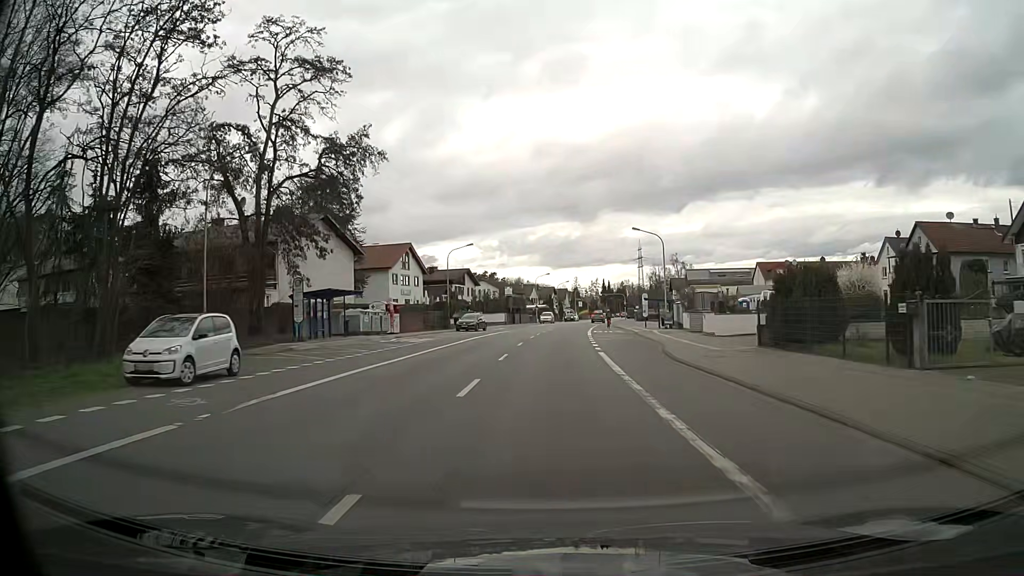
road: primary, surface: asphalt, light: Day
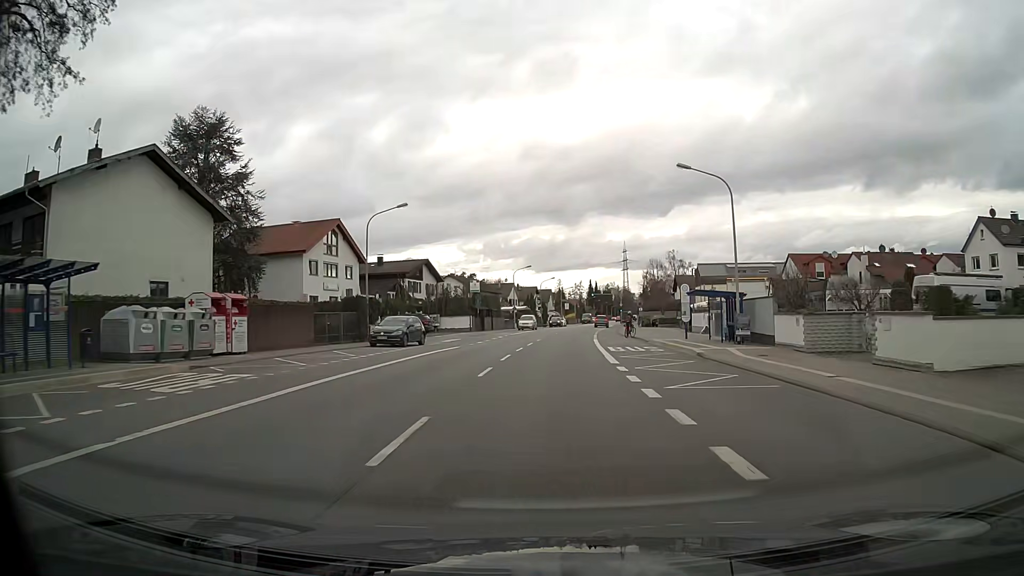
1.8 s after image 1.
(+0.3, +23.0) m; +1°
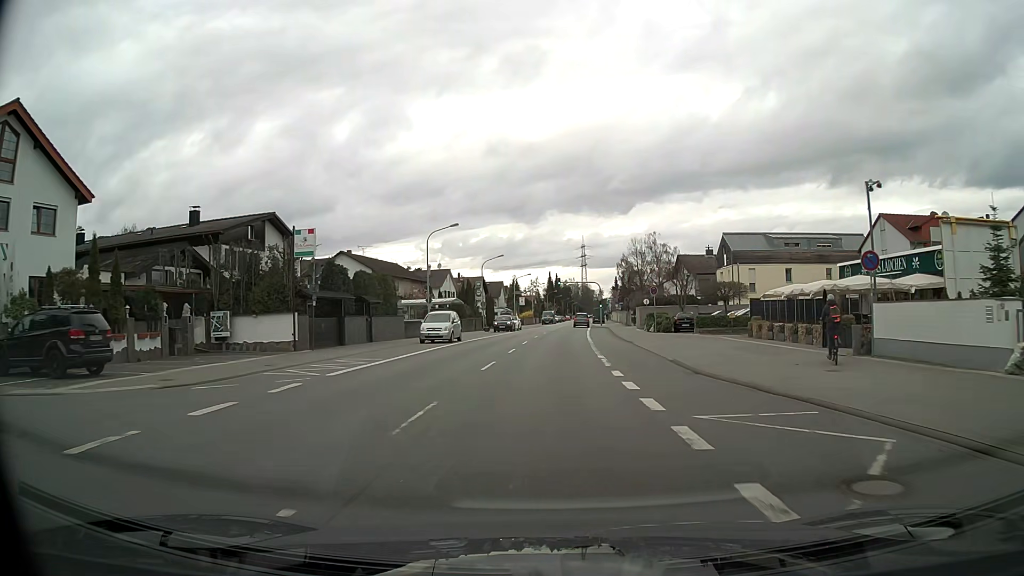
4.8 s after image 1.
(+1.3, +37.3) m; +4°
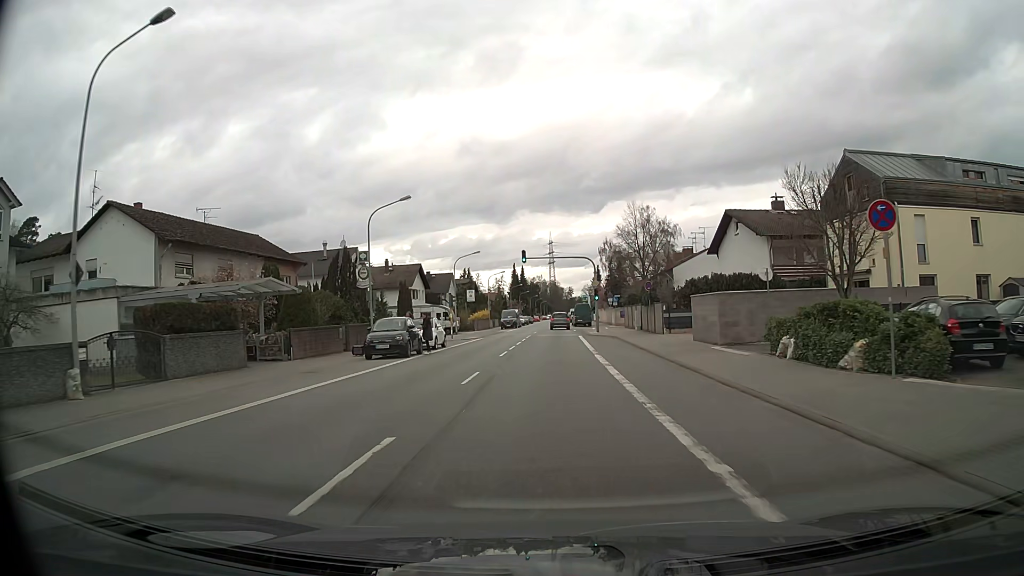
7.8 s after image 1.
(+0.9, +35.7) m; +3°
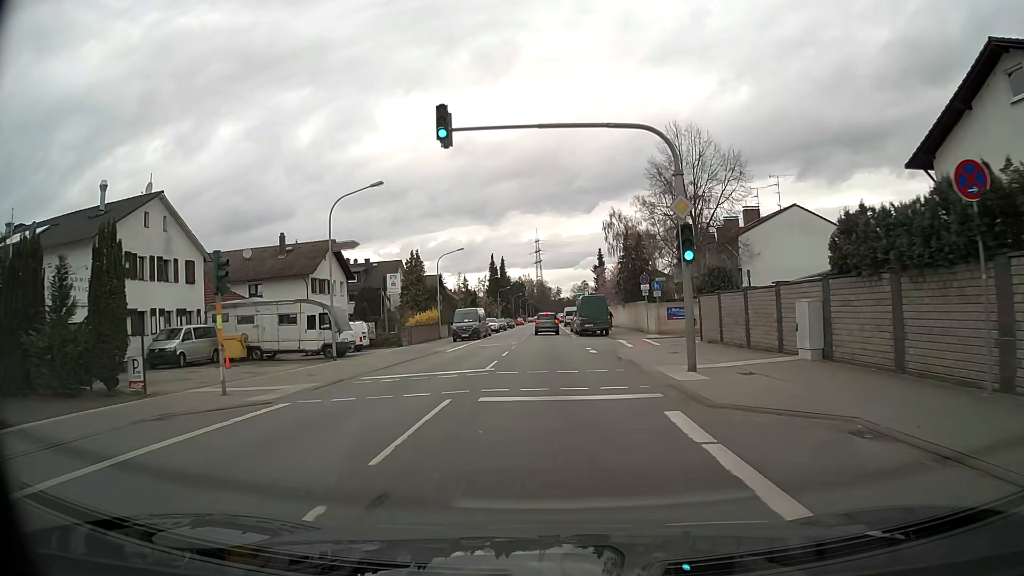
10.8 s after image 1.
(+0.2, +34.3) m; +1°
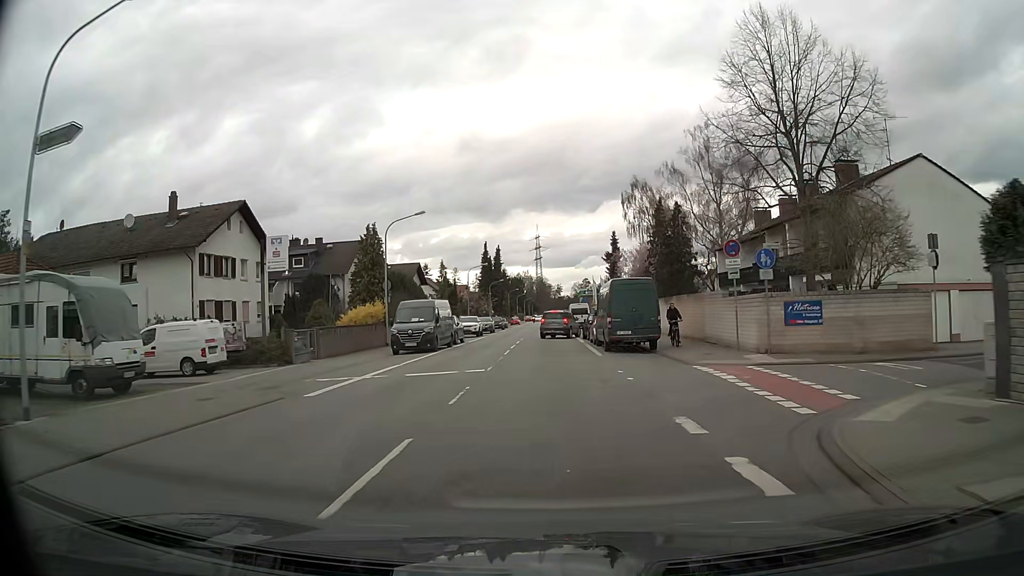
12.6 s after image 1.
(0.0, +19.5) m; 0°
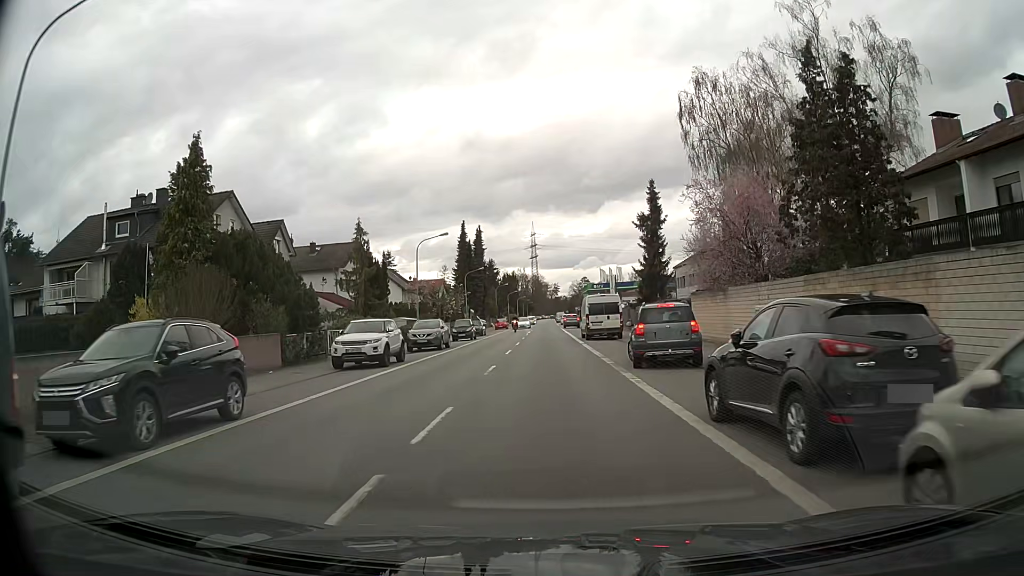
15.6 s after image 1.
(+0.2, +30.4) m; +1°
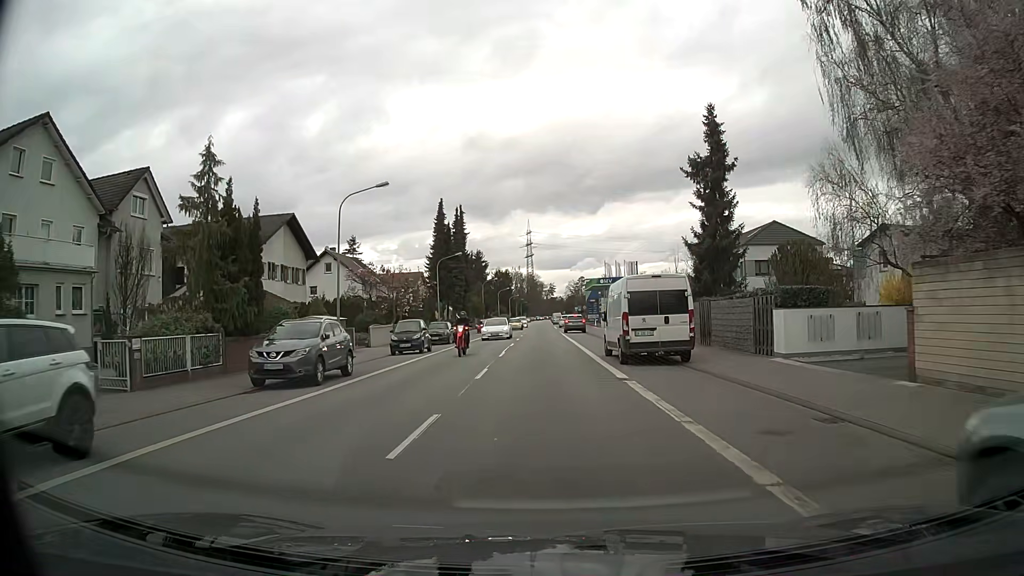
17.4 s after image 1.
(0.0, +18.6) m; 0°
(0, +10) (0, +20) (0, +30) (0, +40) (0, +50) (0, +60) (0, +70) (0, +80) (0, +90) (0, +100) m
